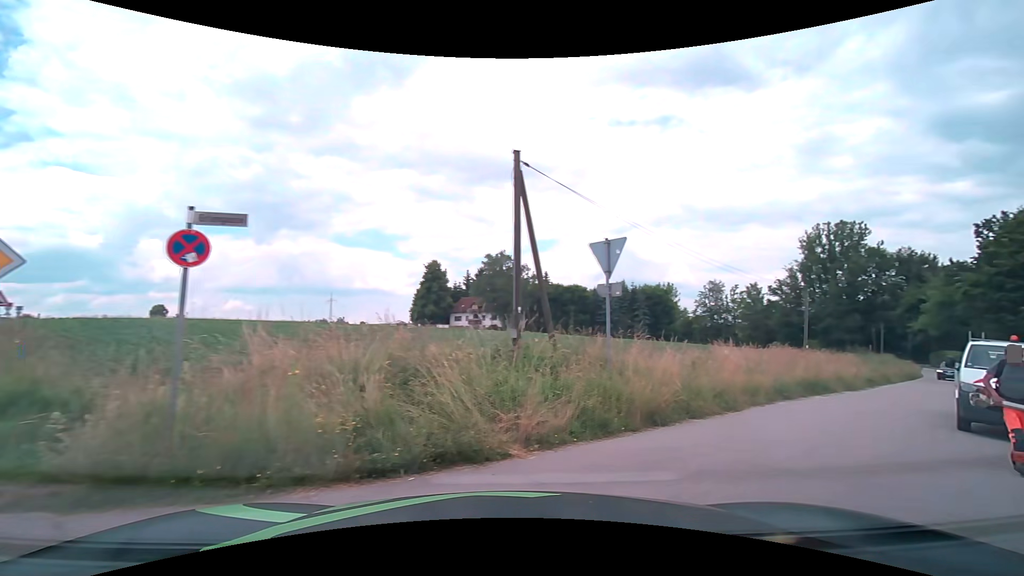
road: residential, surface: asphalt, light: Day
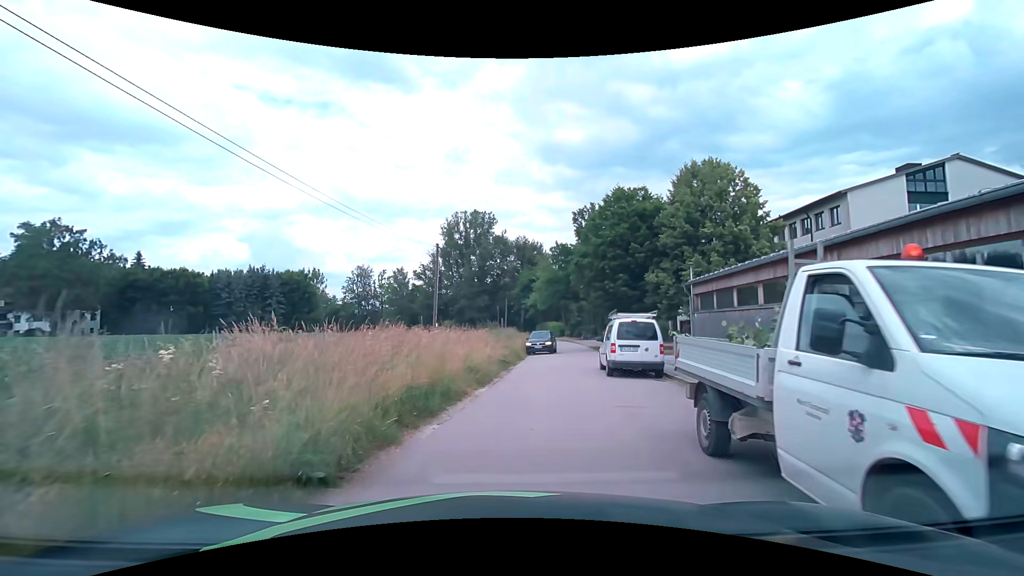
(+5.5, +10.6) m; +37°
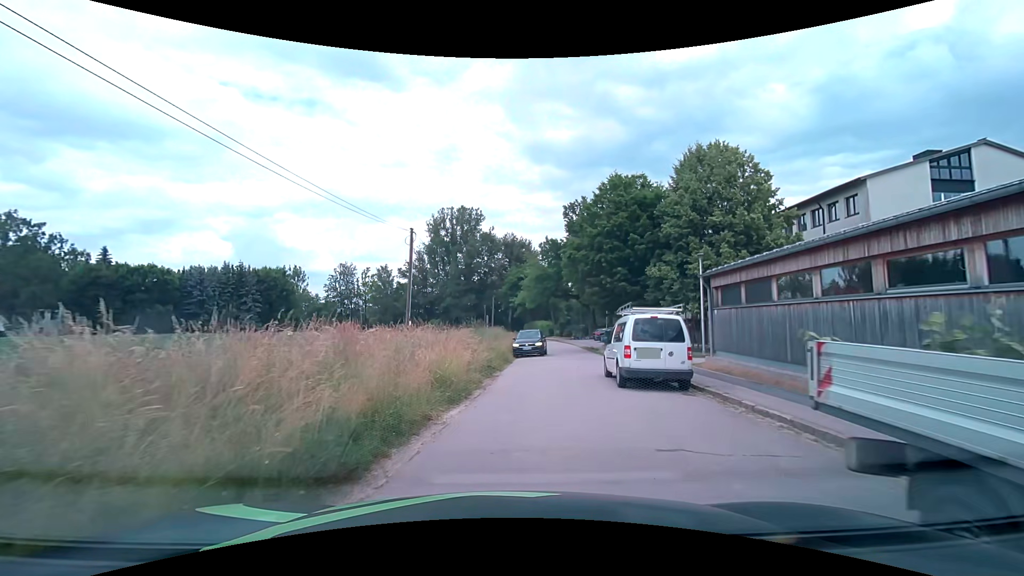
(0.0, +3.6) m; +1°
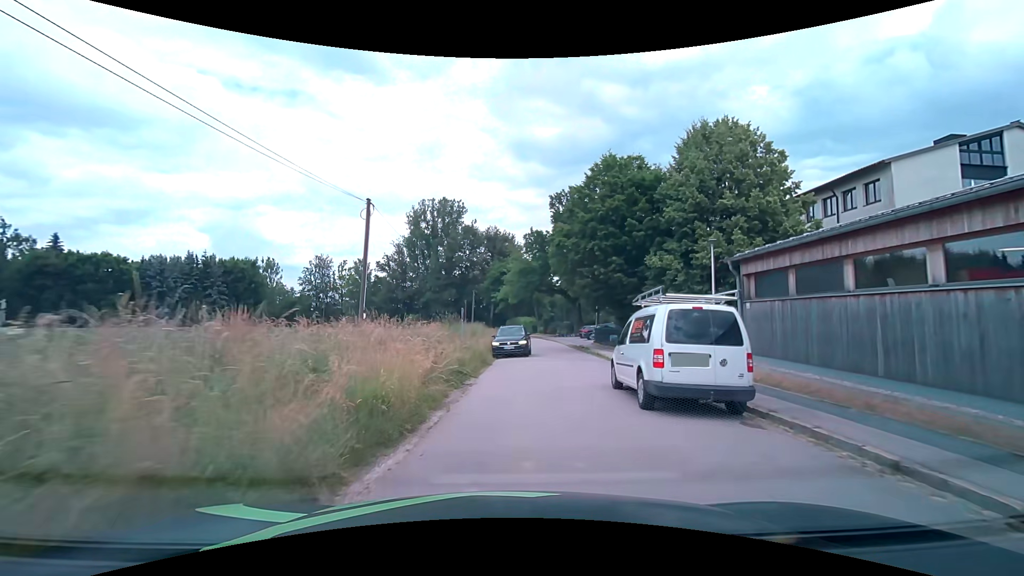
(+0.1, +4.1) m; +2°
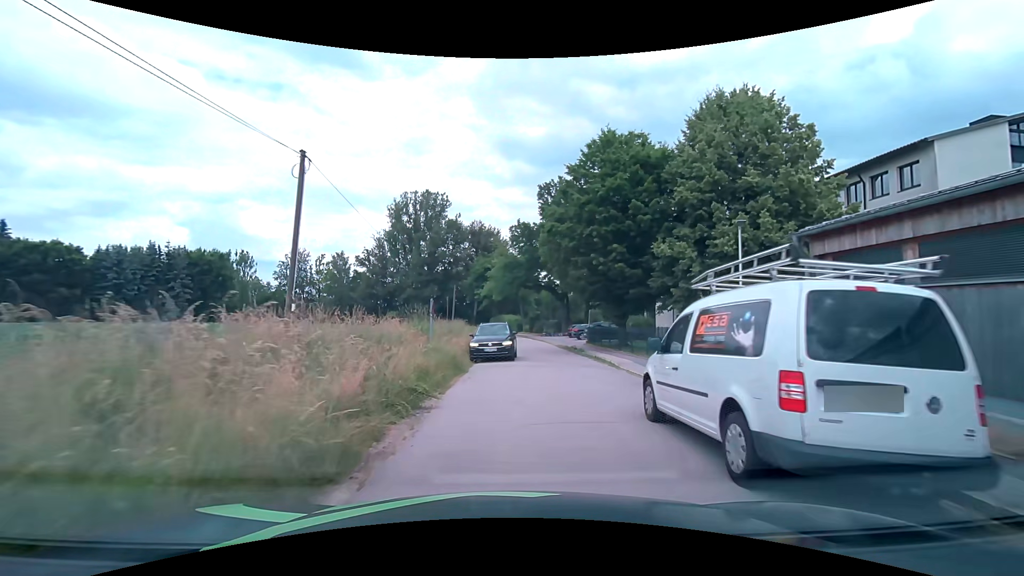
(+0.1, +4.3) m; +2°
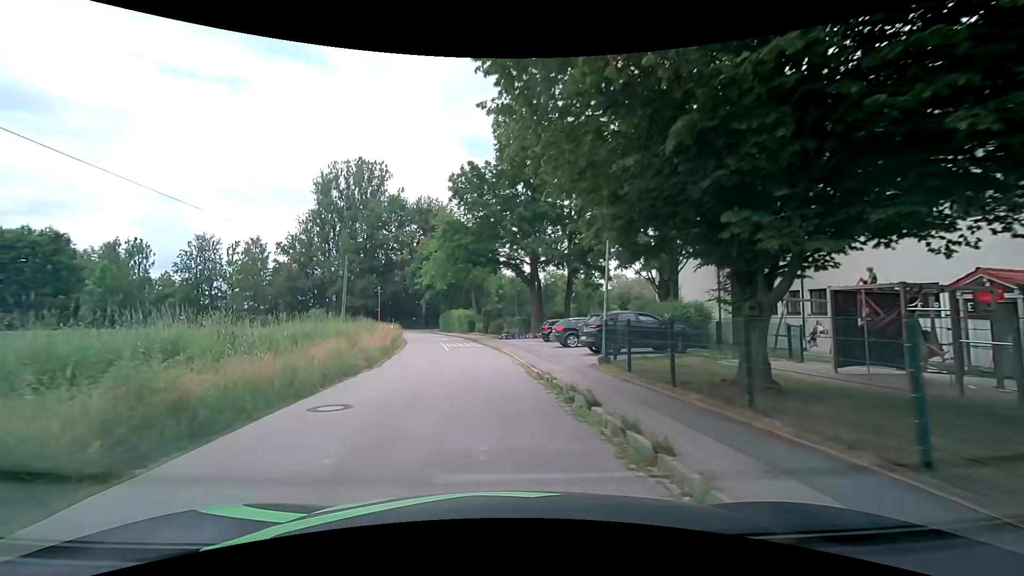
(+2.3, +22.3) m; +4°
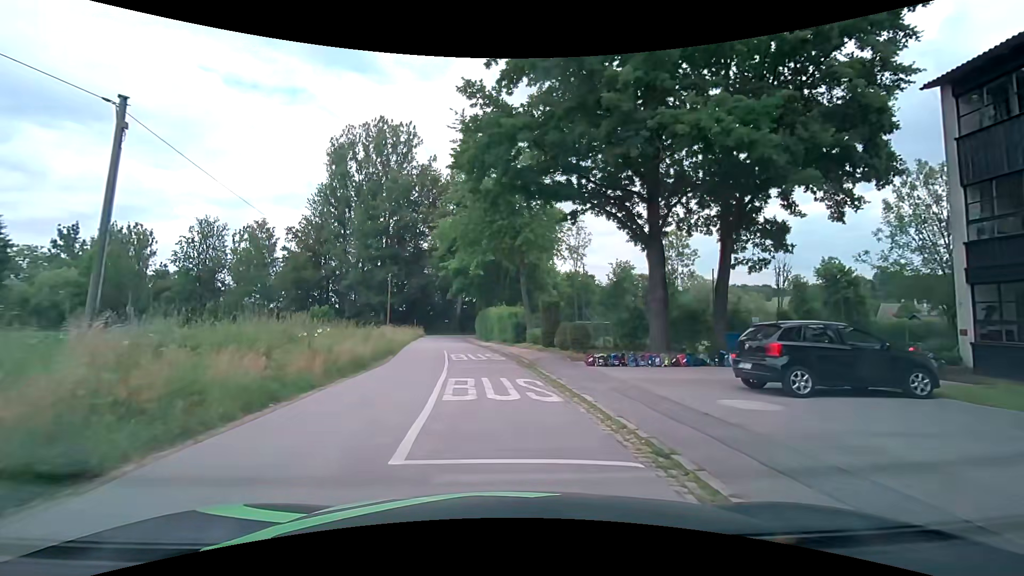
(-1.4, +22.5) m; -5°
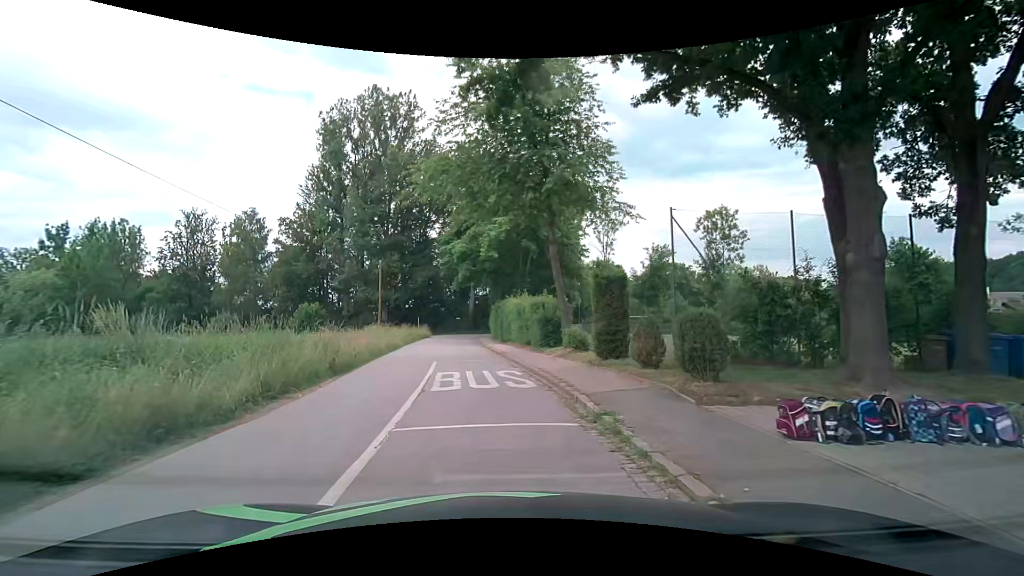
(0.0, +10.2) m; -1°
